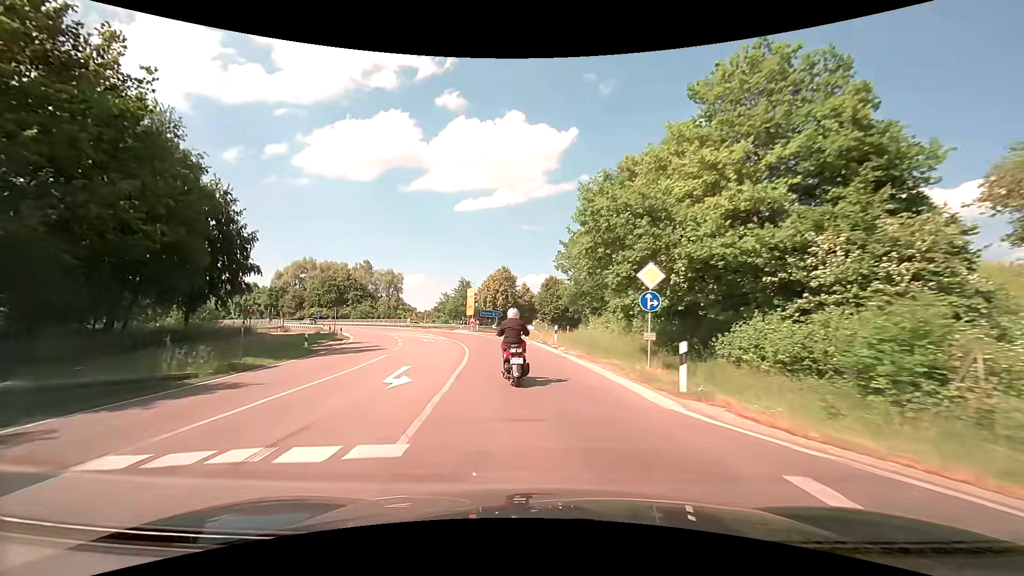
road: secondary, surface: asphalt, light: Day
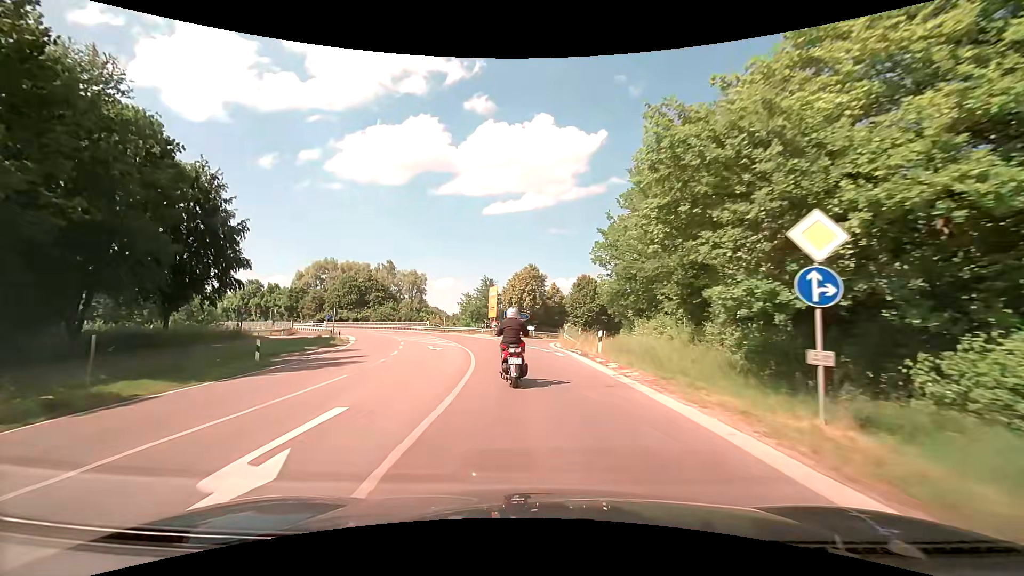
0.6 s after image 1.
(-0.2, +7.3) m; -4°
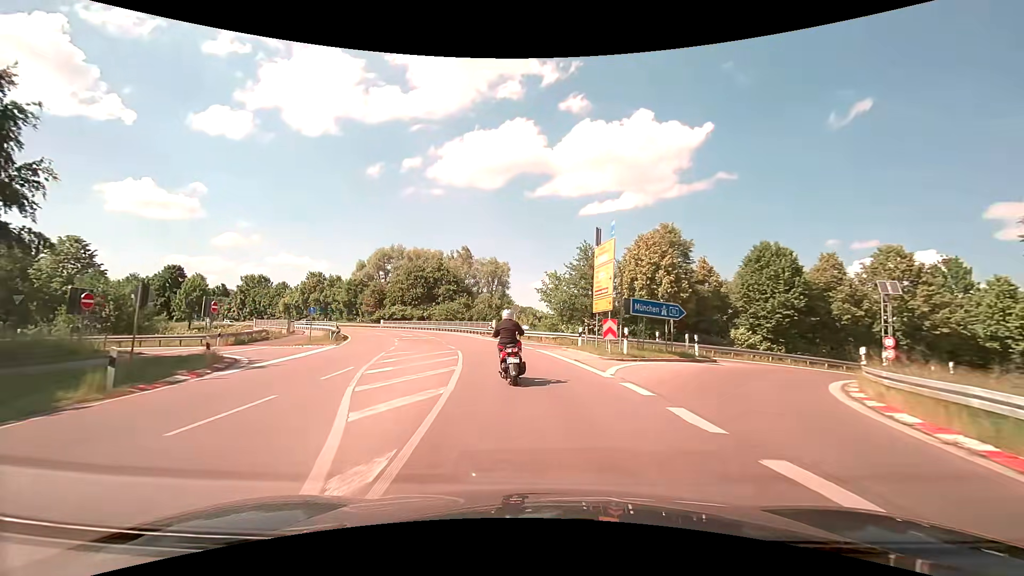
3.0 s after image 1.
(-2.5, +28.5) m; -11°
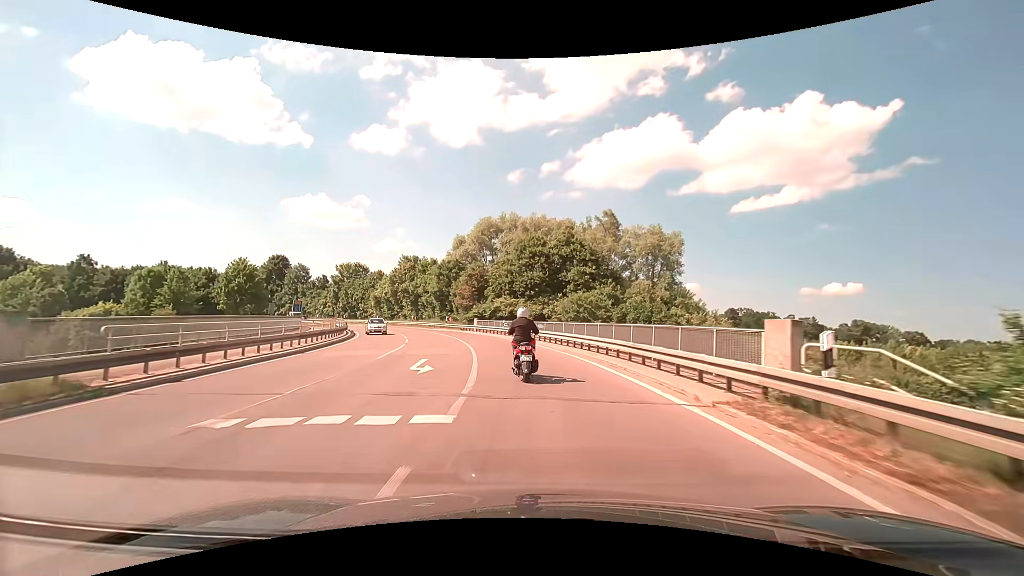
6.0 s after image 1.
(-5.2, +37.1) m; -16°
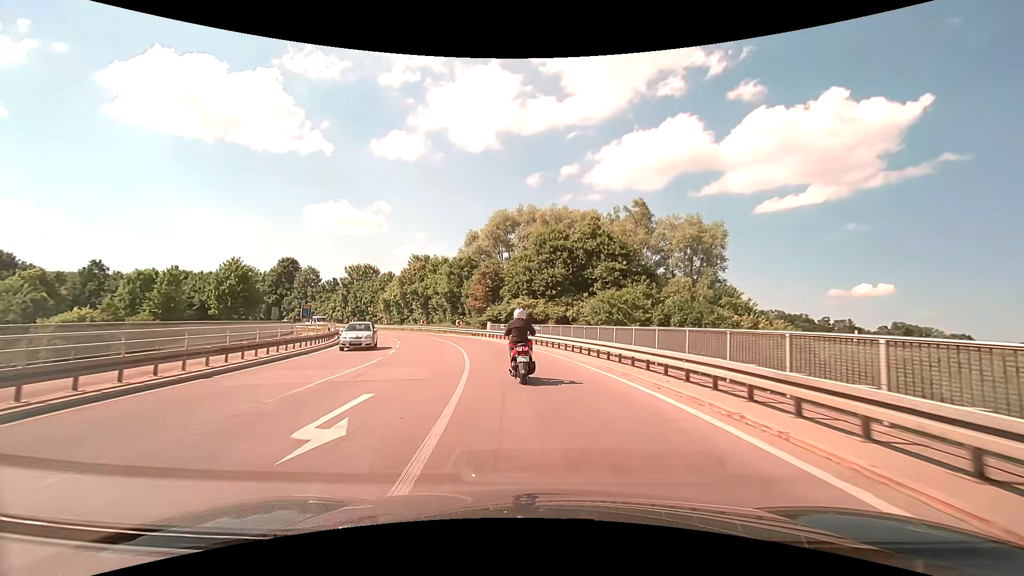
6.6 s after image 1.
(-0.1, +7.7) m; -2°
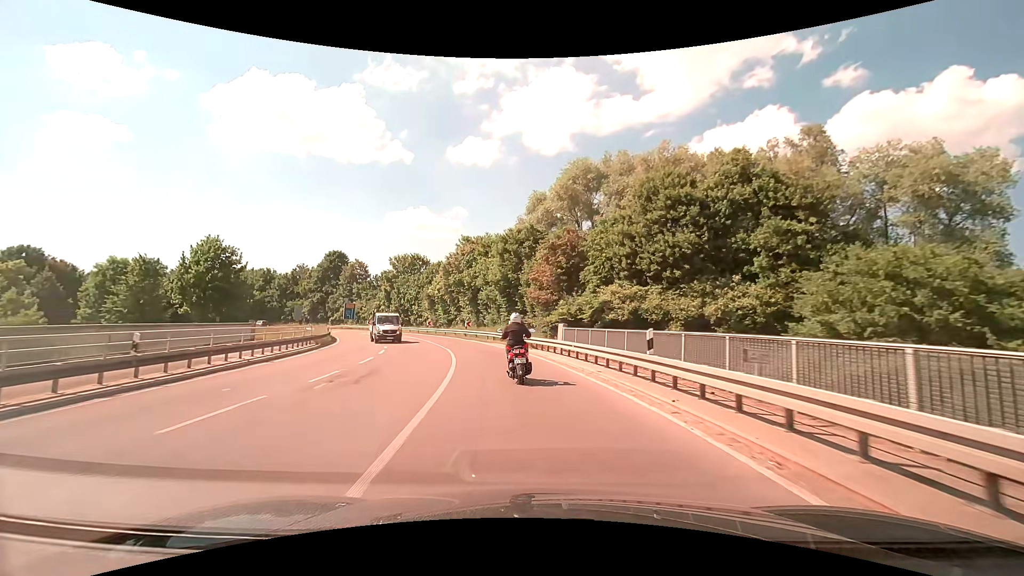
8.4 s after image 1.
(-1.7, +22.7) m; -9°
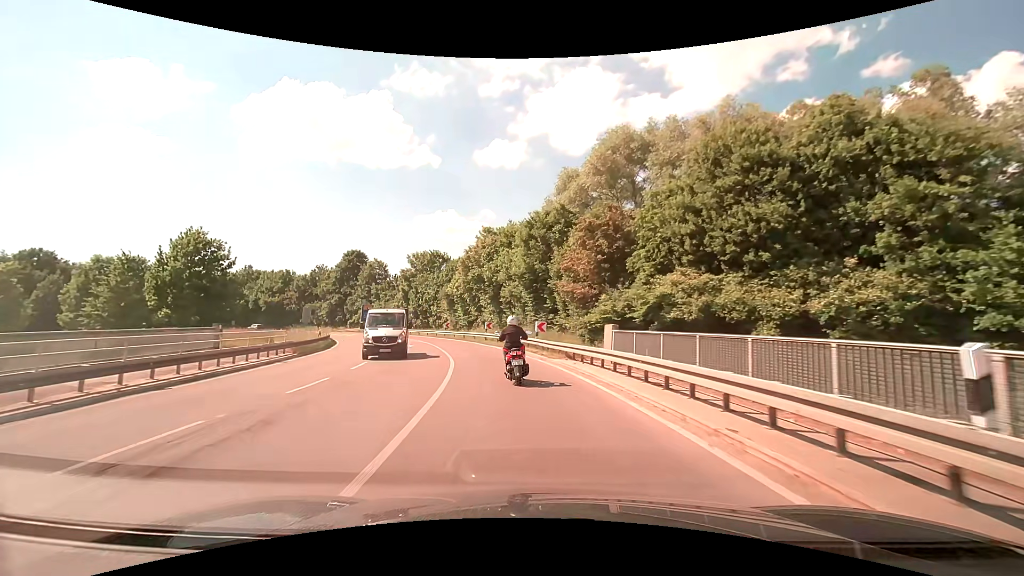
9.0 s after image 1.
(-0.2, +7.7) m; -4°
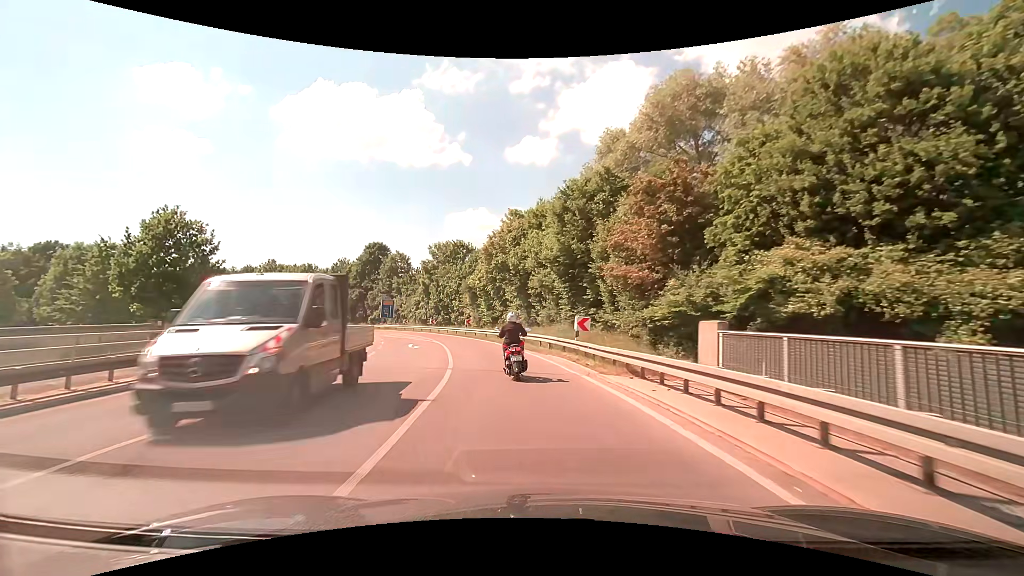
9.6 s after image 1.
(-0.2, +7.6) m; -3°
(0, +10) (-2, +20) (-4, +30) (-6, +39) (-10, +49) (-14, +58) (-18, +67) (-23, +75) (-29, +84) (-35, +91) m
